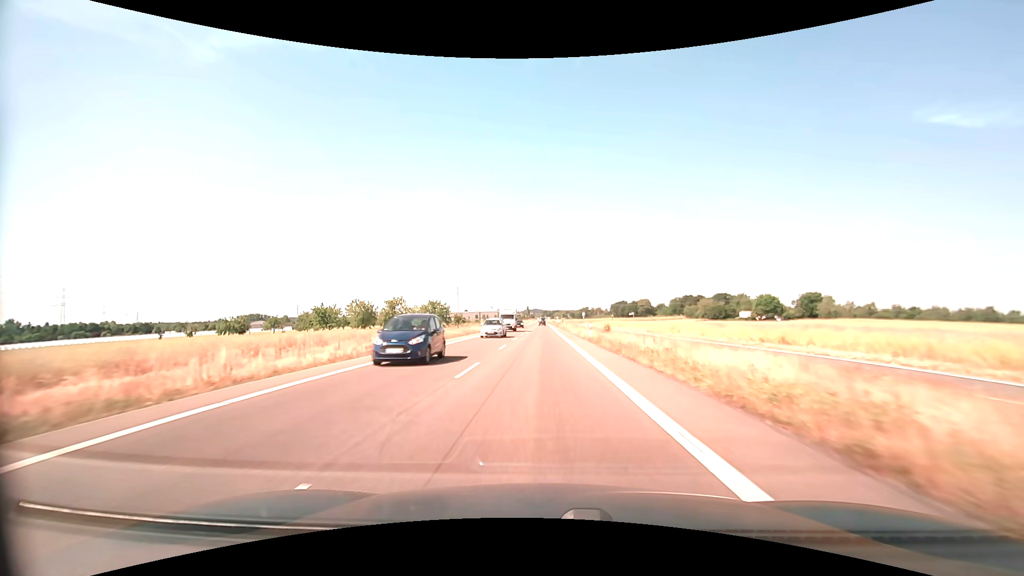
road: secondary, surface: asphalt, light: Day
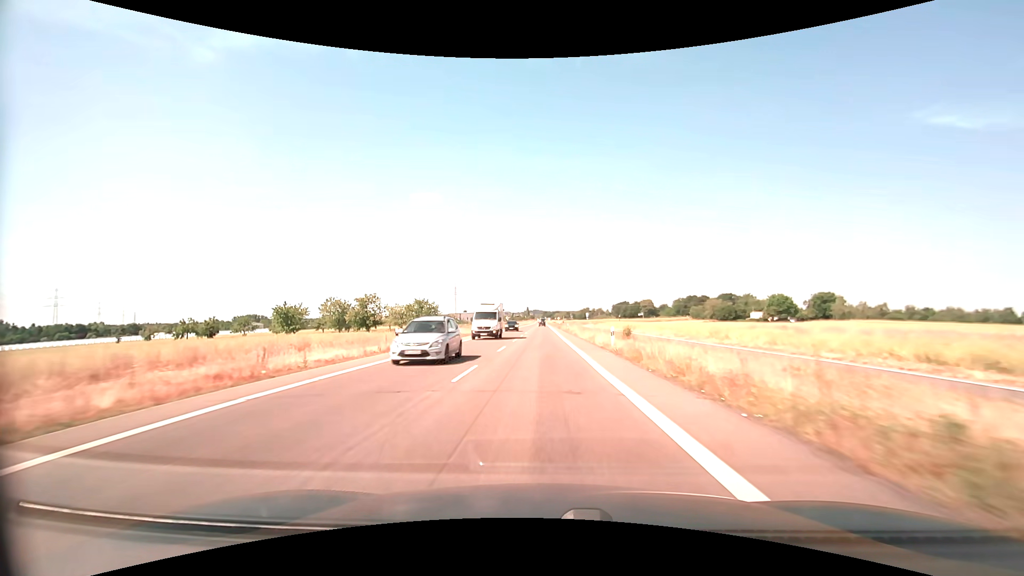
(0.0, +11.7) m; 0°
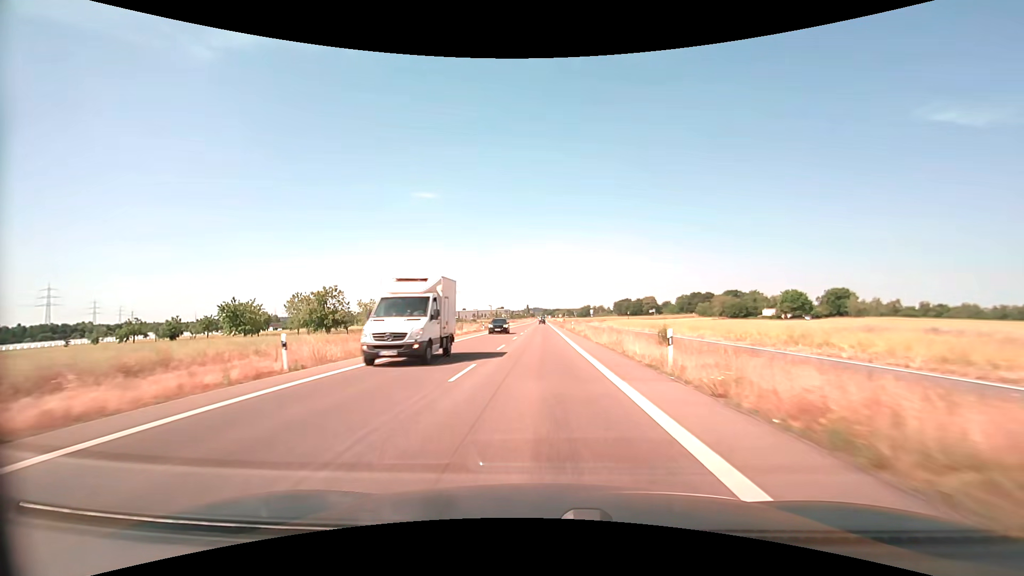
(0.0, +11.7) m; 0°
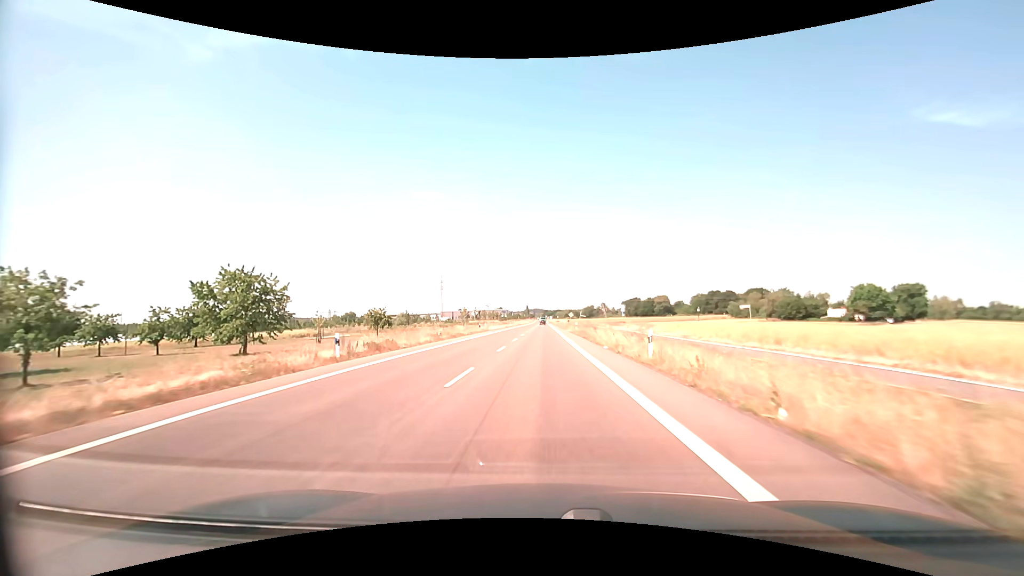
(-0.1, +46.1) m; 0°
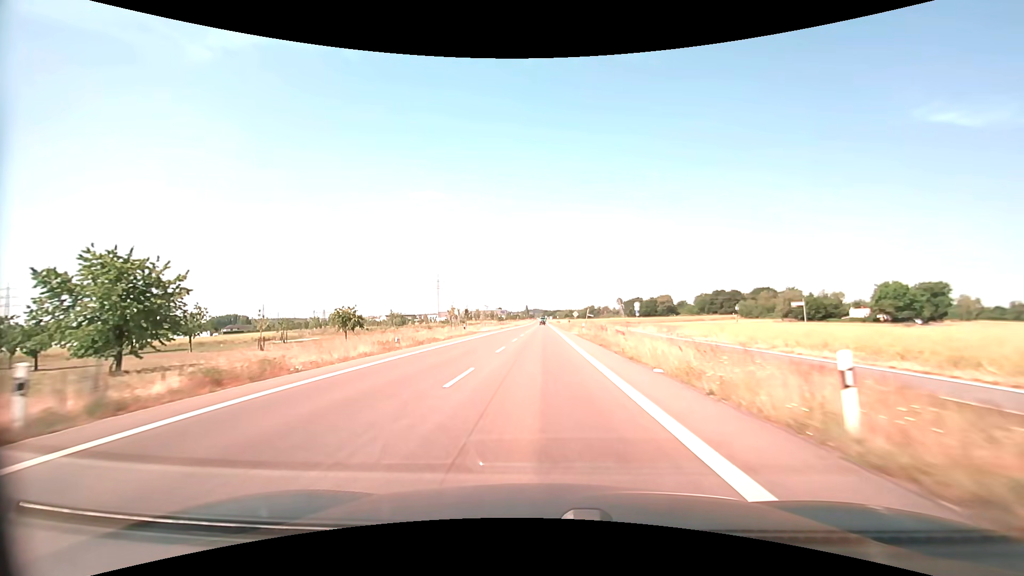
(0.0, +11.4) m; 0°
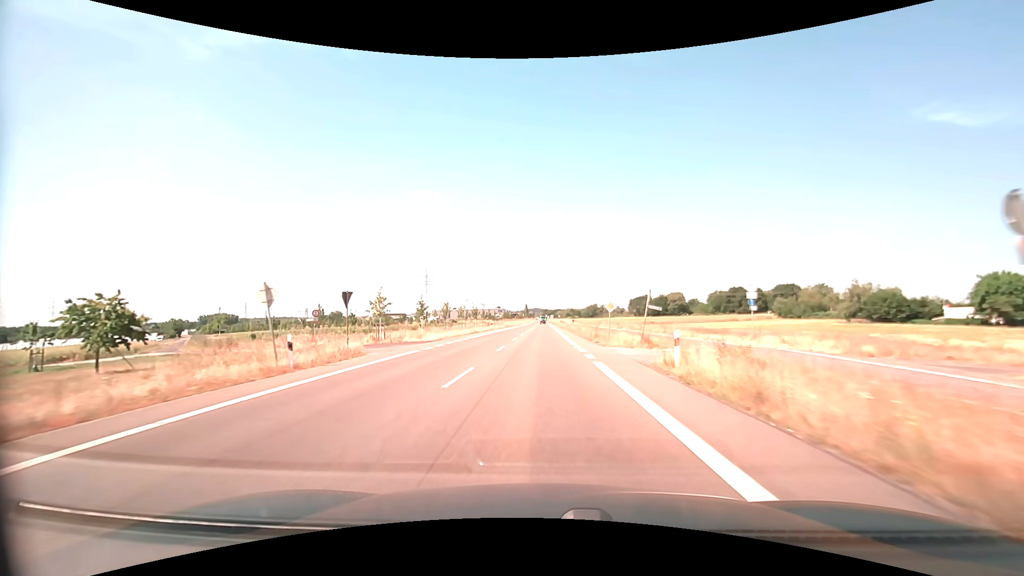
(0.0, +34.2) m; 0°
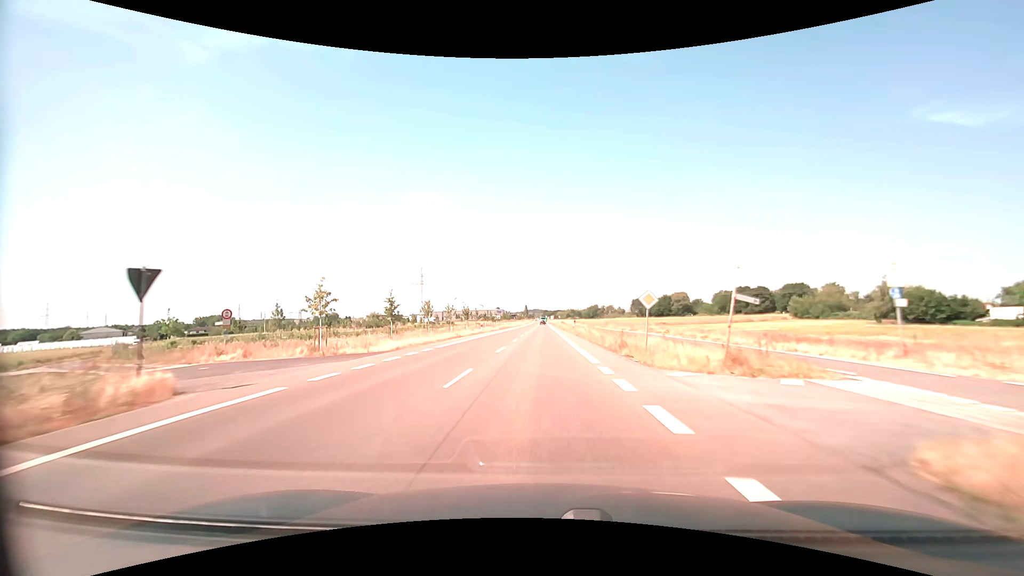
(0.0, +11.4) m; 0°
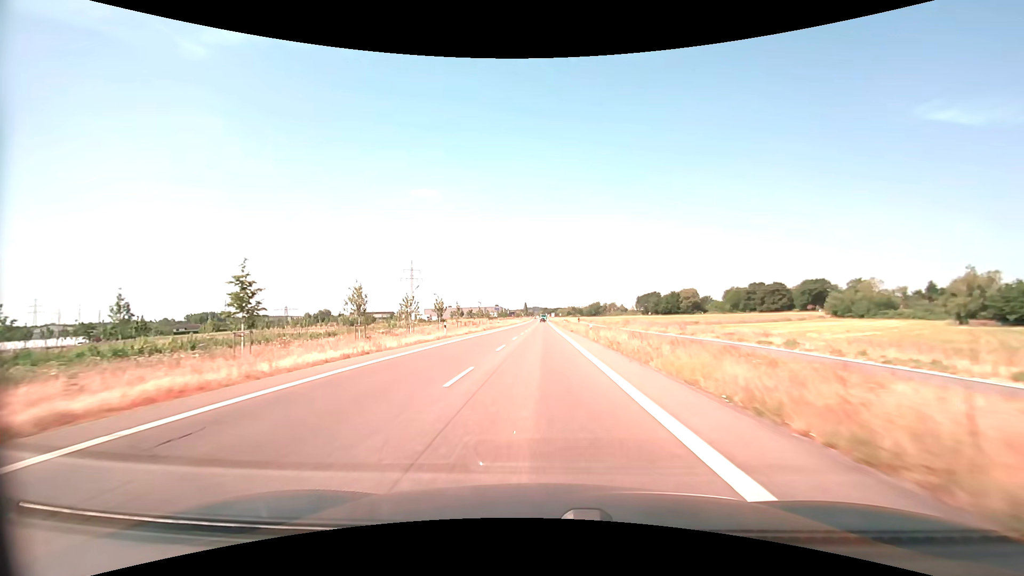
(0.0, +22.7) m; 0°
(0, +10) (0, +20) (0, +30) (0, +40) (0, +50) (0, +60) (0, +70) (0, +80) (0, +90) (0, +100) m
